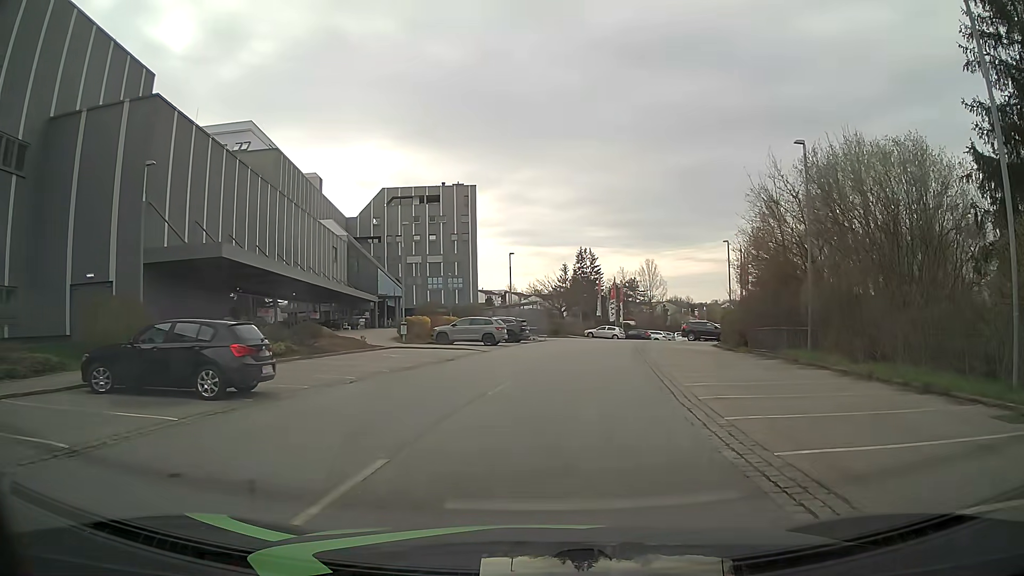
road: service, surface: asphalt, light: Day
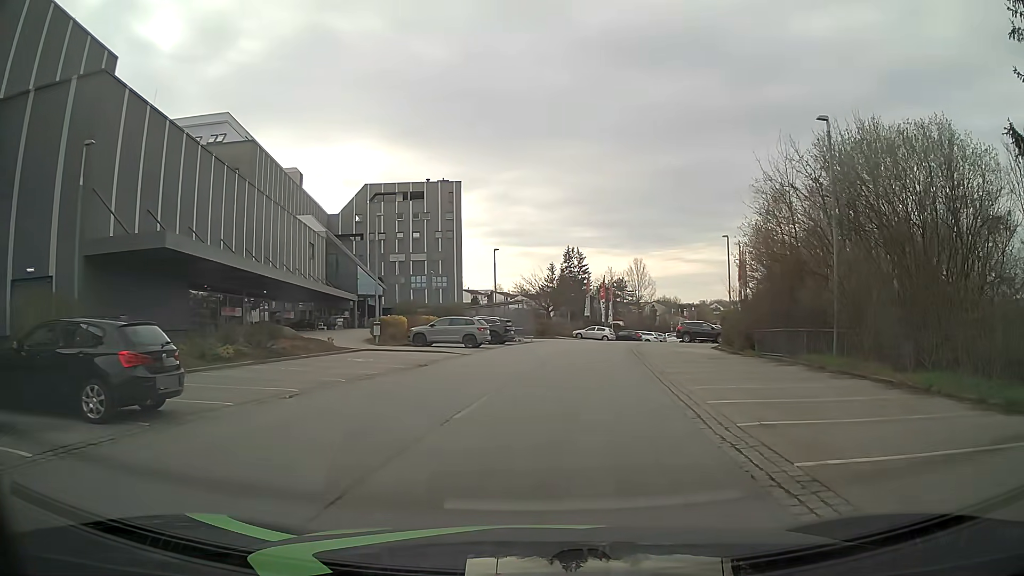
(0.0, +3.2) m; -1°
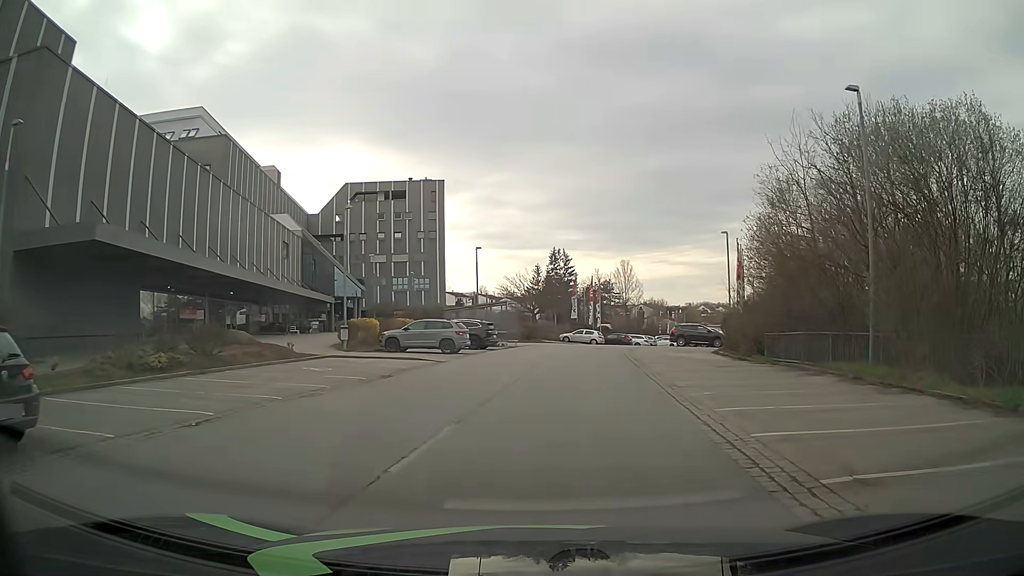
(+0.1, +3.2) m; +3°
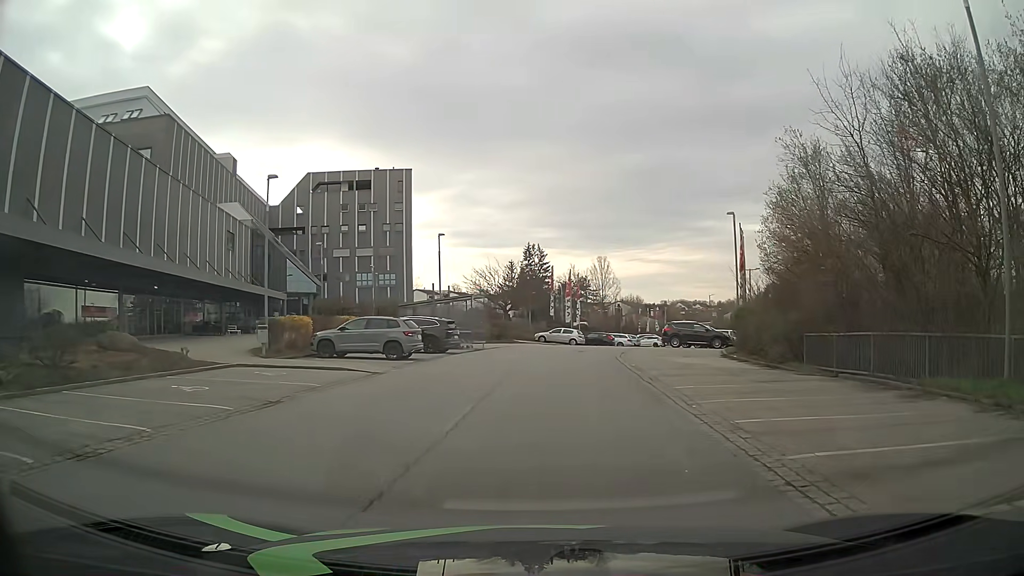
(+0.1, +6.7) m; +1°
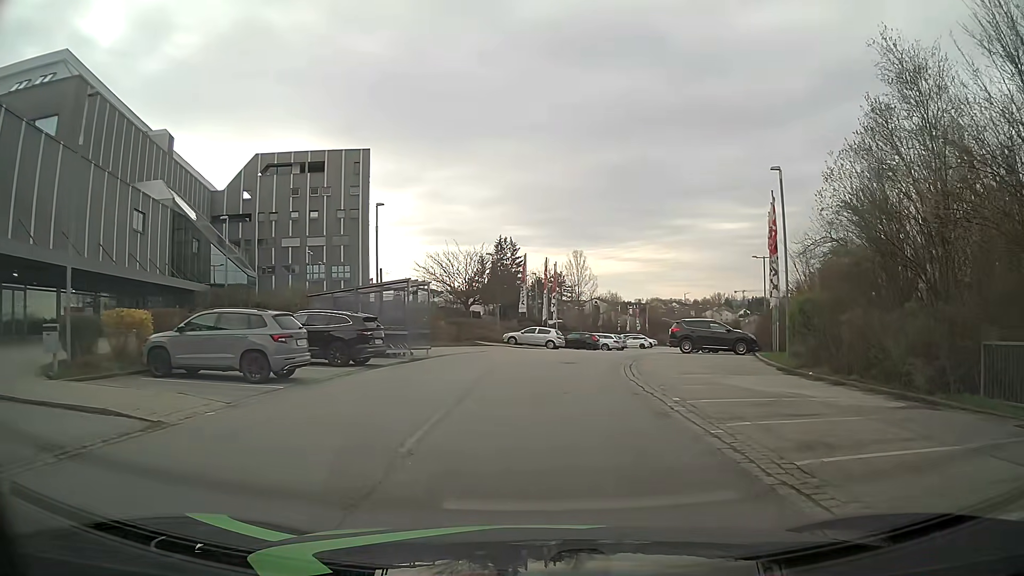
(+0.2, +10.5) m; +2°
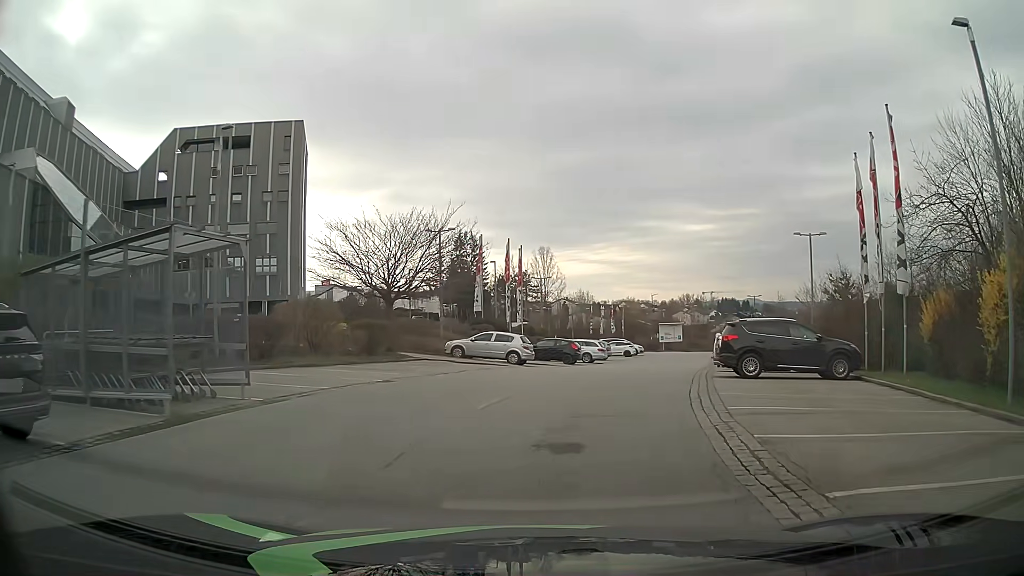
(+0.4, +14.4) m; +4°
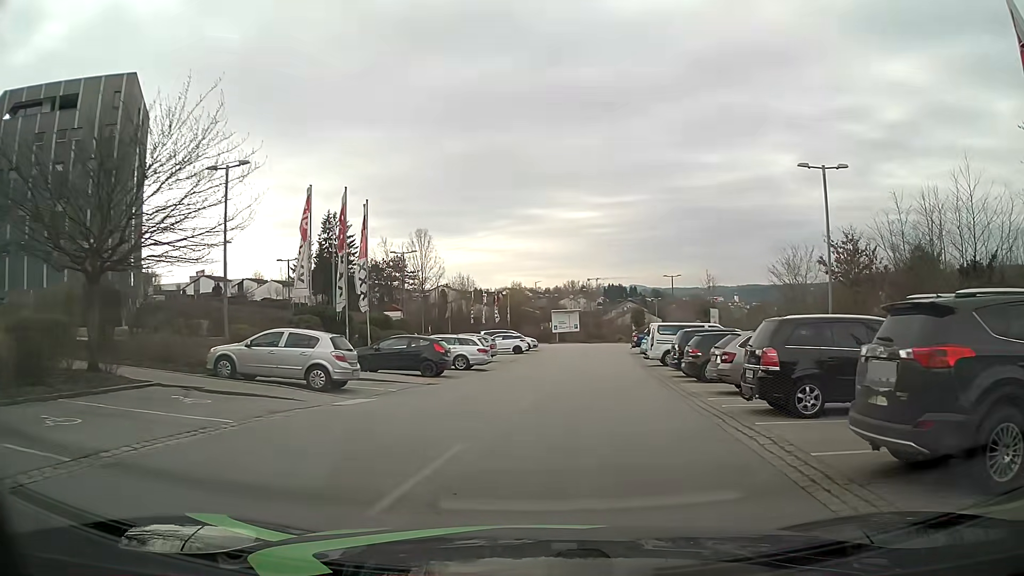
(+1.0, +14.4) m; +9°
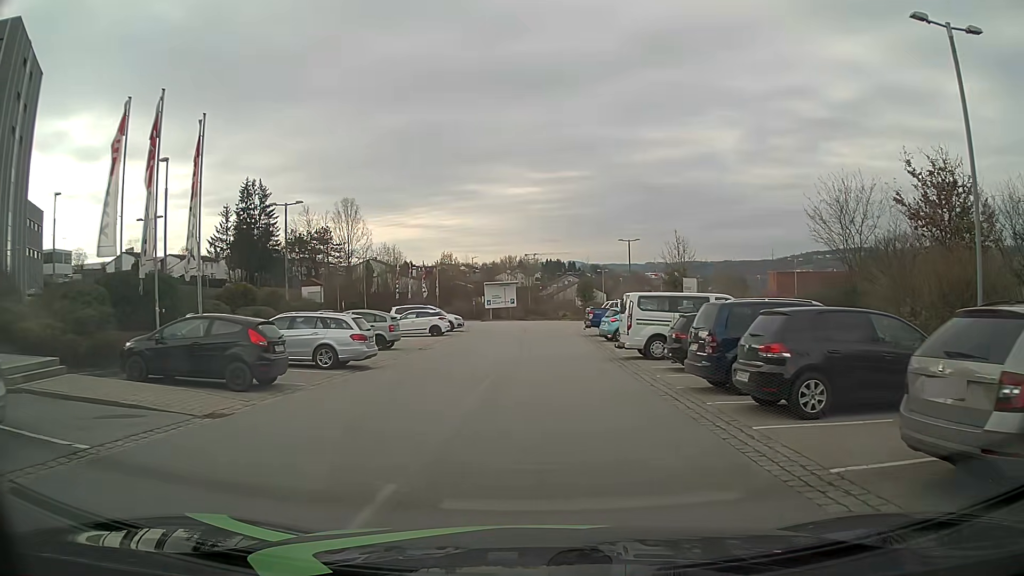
(+0.6, +11.2) m; +5°
